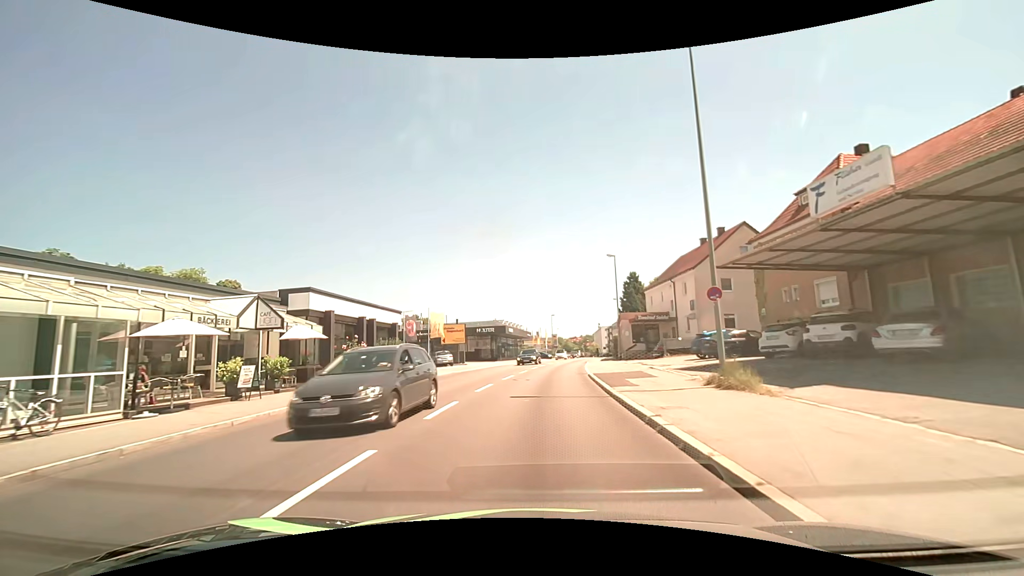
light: Day
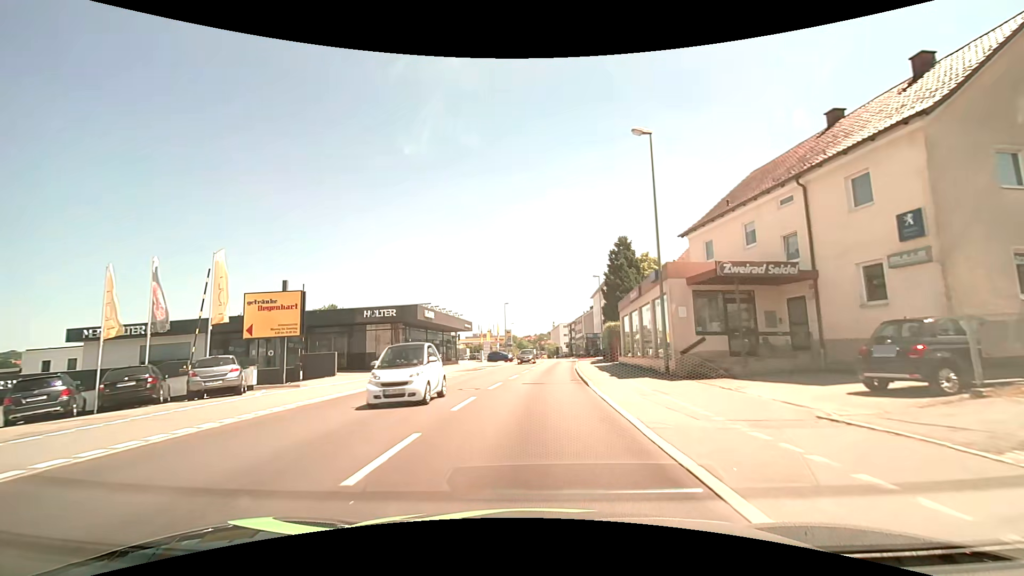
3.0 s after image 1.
(+1.0, +28.5) m; +5°
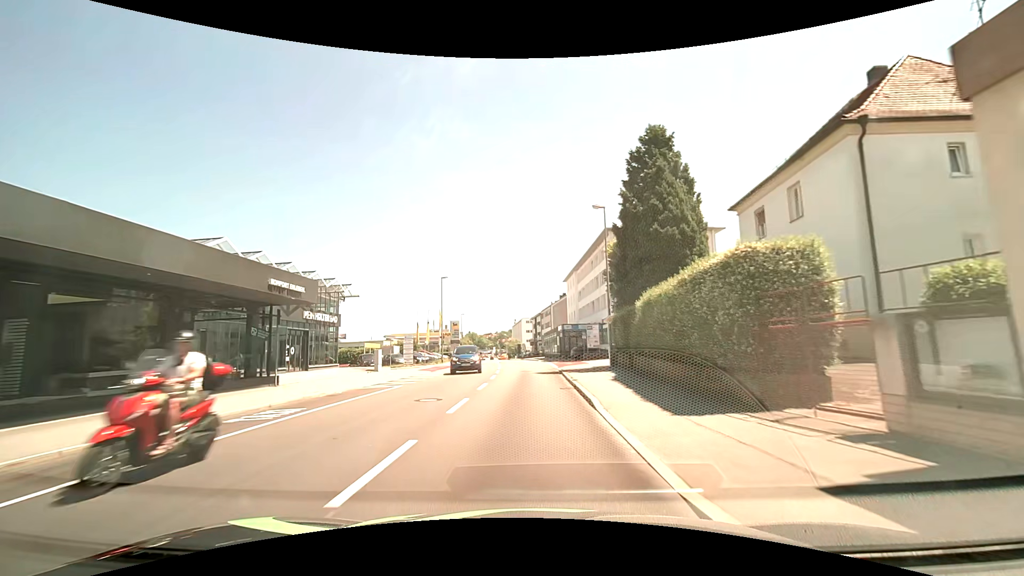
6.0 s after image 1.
(+1.2, +30.6) m; +4°
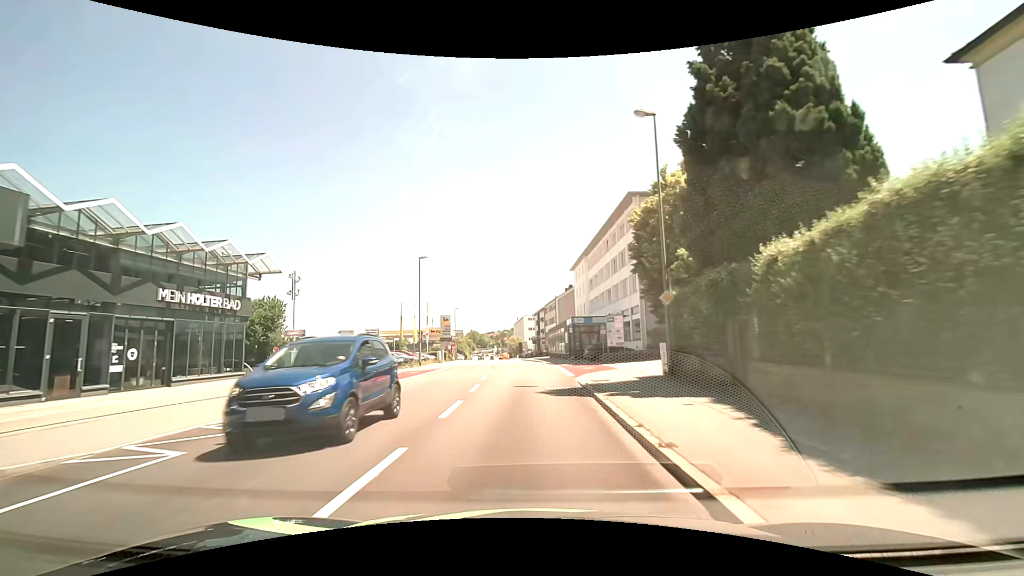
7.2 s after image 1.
(0.0, +12.7) m; 0°
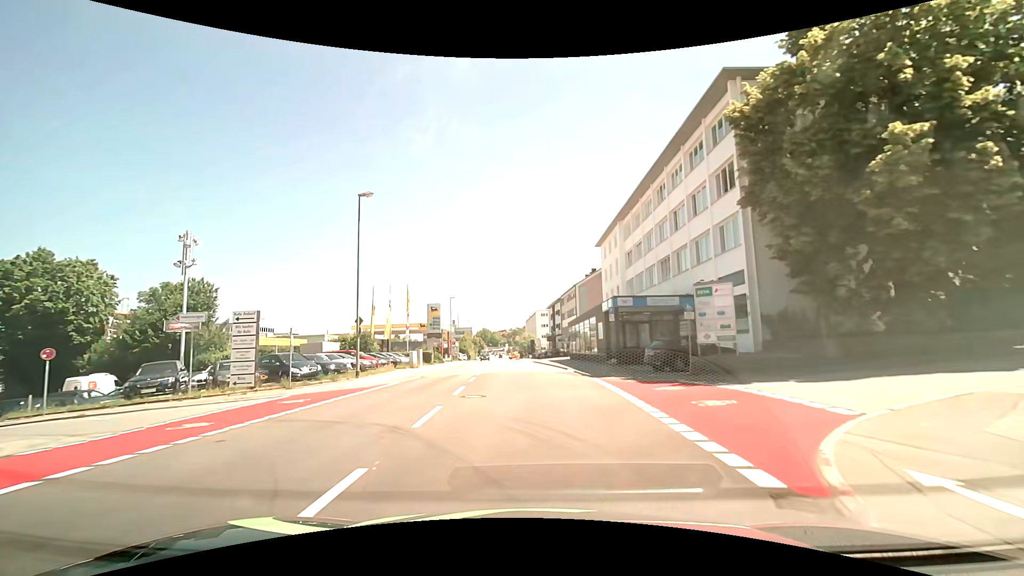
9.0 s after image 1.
(-0.4, +19.4) m; -2°
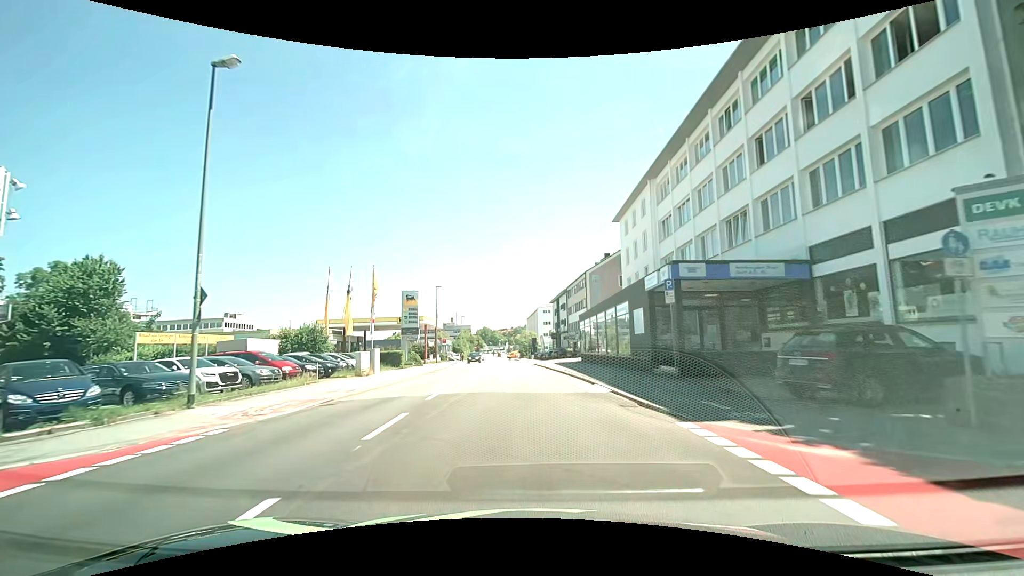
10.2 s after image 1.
(0.0, +13.1) m; 0°
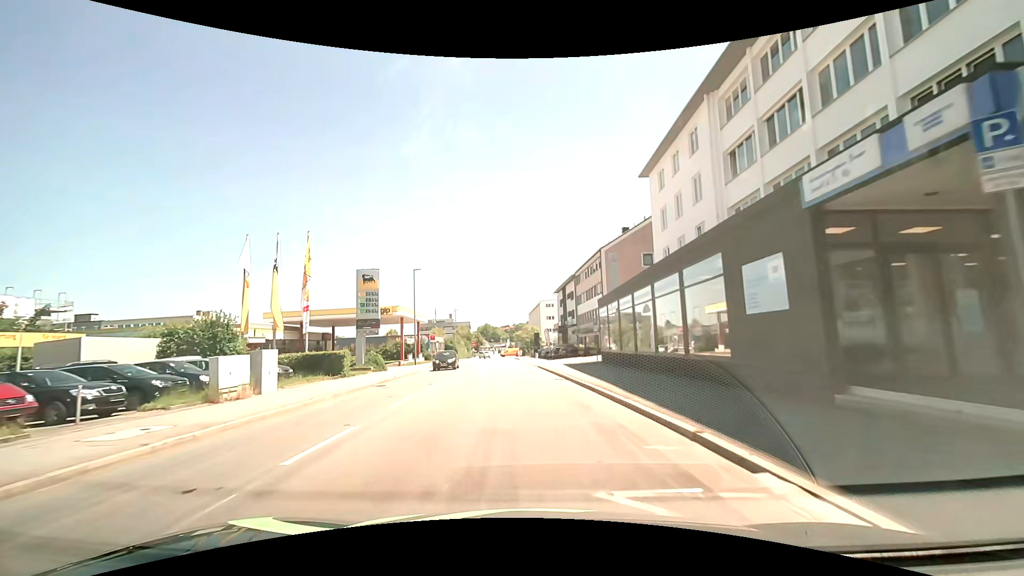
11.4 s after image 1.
(0.0, +13.3) m; 0°
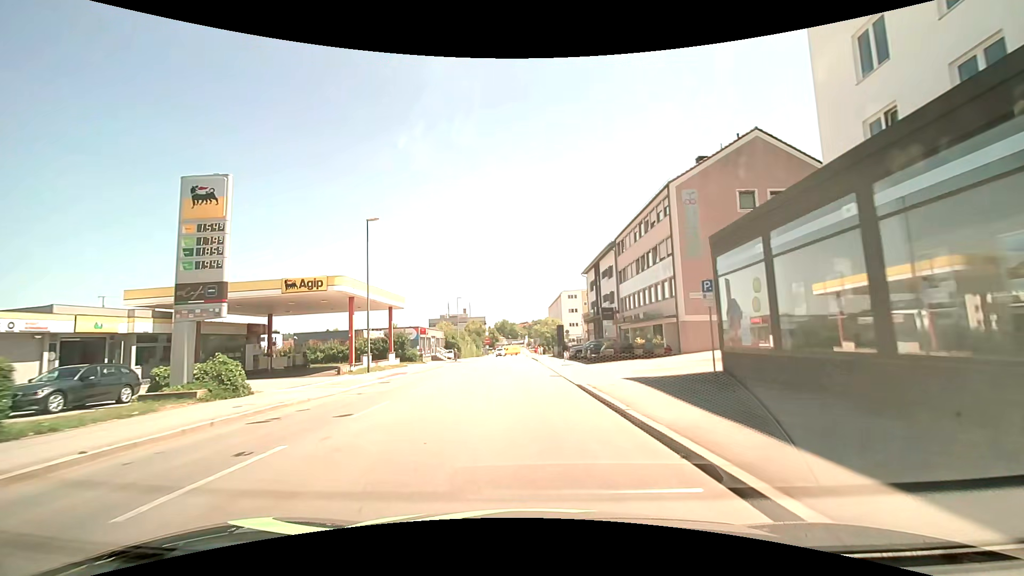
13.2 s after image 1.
(-0.2, +20.4) m; -3°
(0, +10) (0, +20) (0, +30) (0, +40) (-1, +50) (-1, +60) (-1, +70) (-1, +80) (-1, +90) (-2, +100) m
